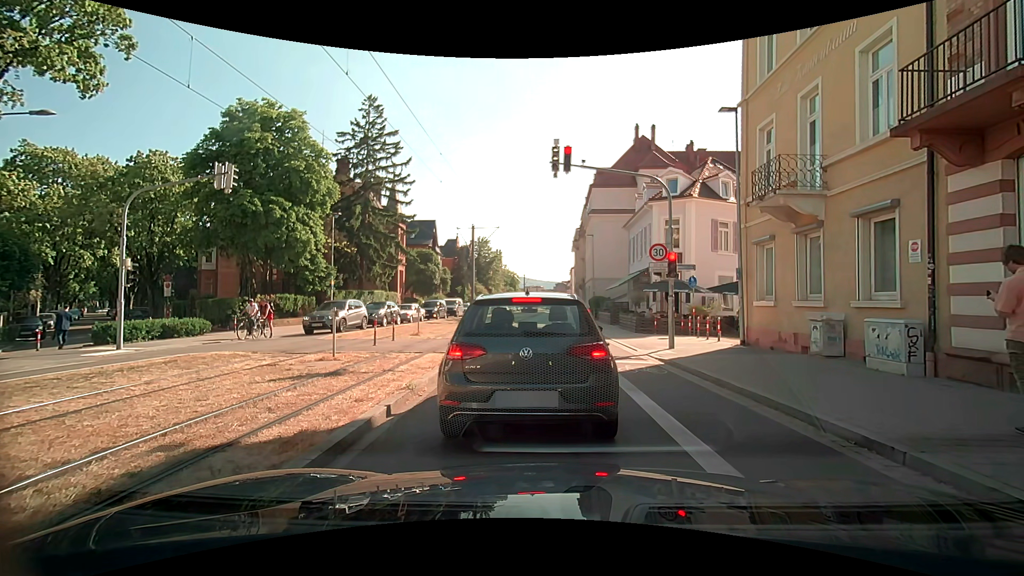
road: secondary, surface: asphalt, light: Day
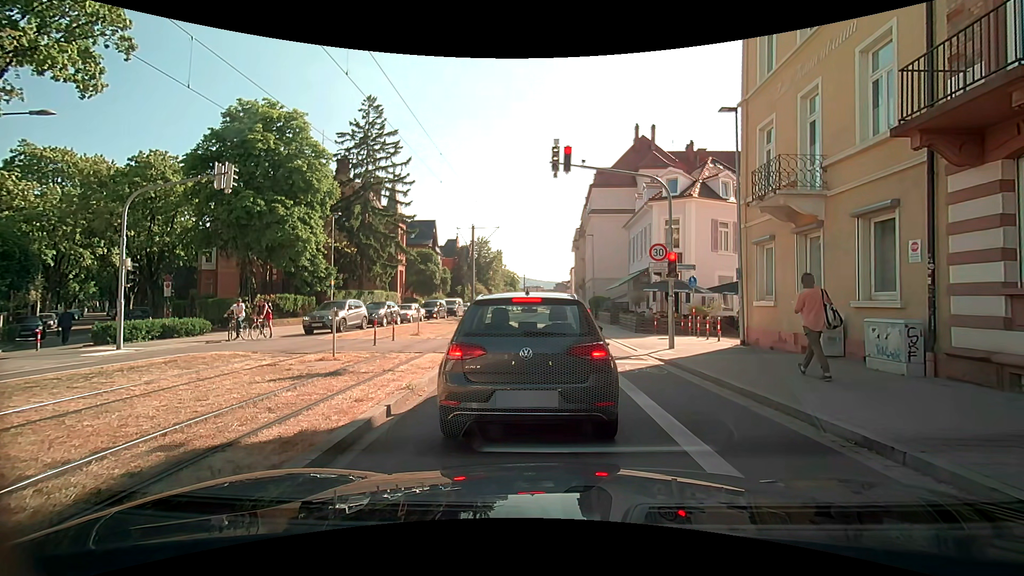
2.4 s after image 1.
(0.0, 0.0) m; 0°
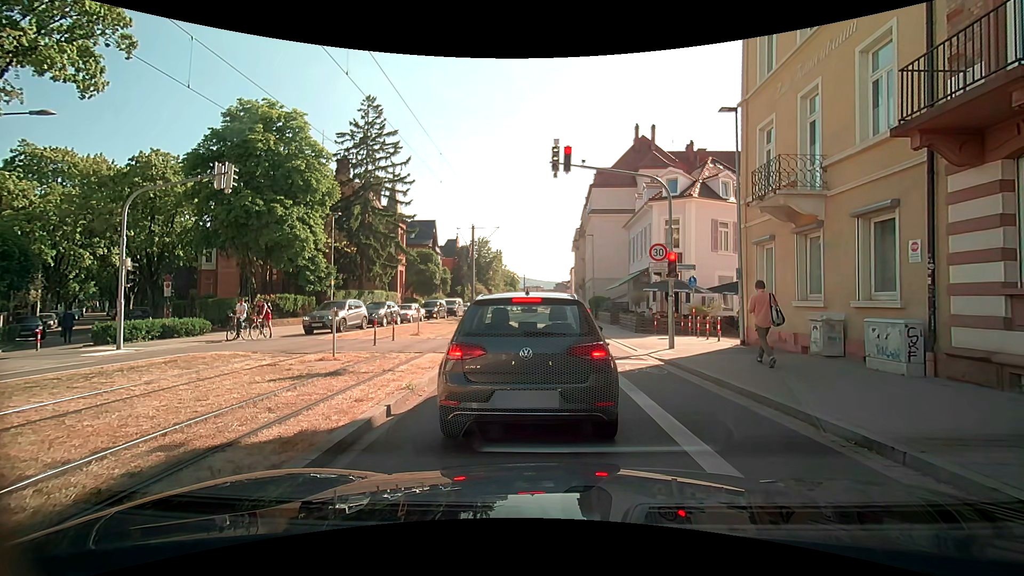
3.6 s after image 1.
(0.0, 0.0) m; 0°
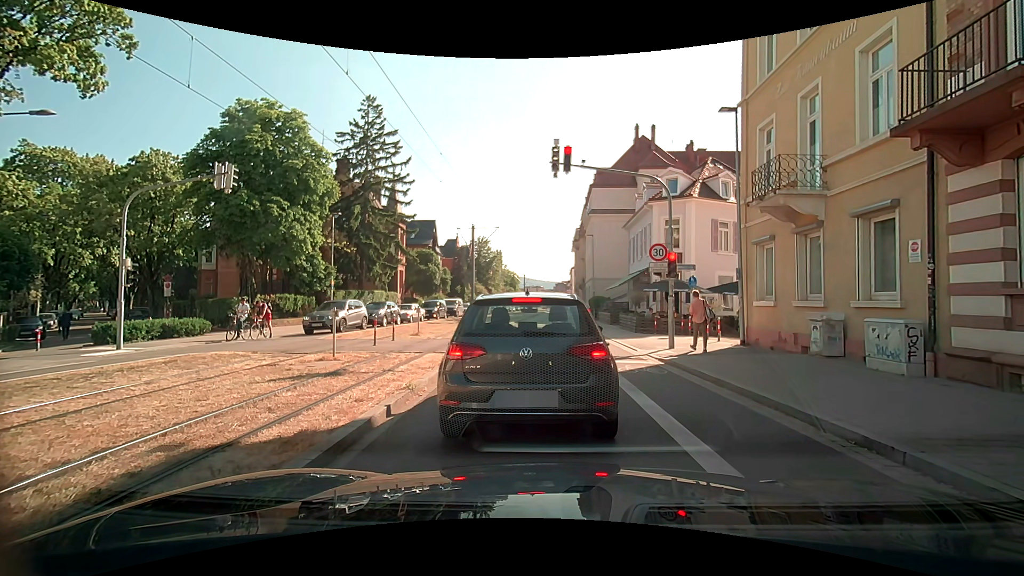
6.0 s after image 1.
(0.0, 0.0) m; 0°
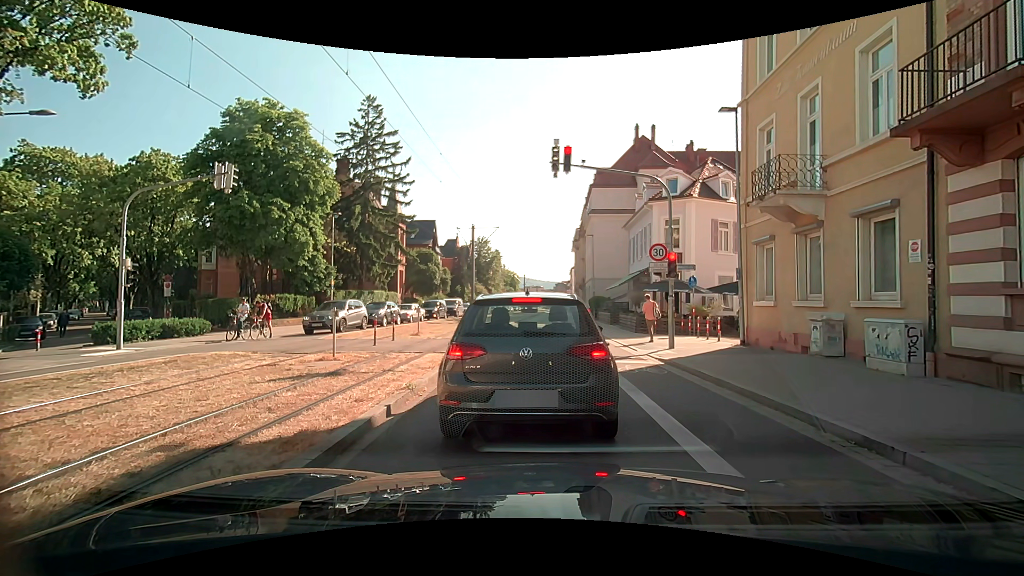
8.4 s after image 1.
(0.0, 0.0) m; 0°
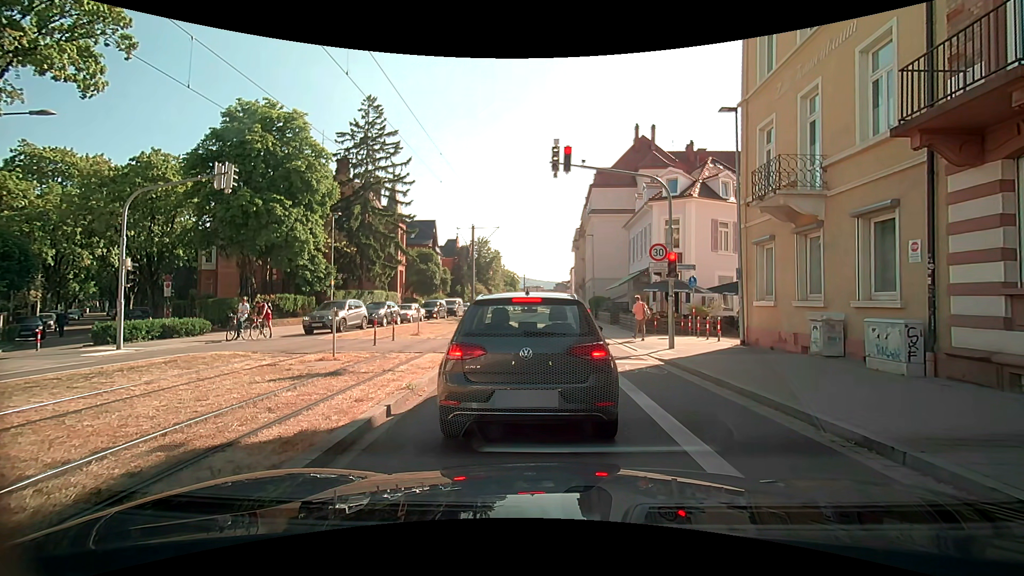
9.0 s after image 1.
(0.0, 0.0) m; 0°
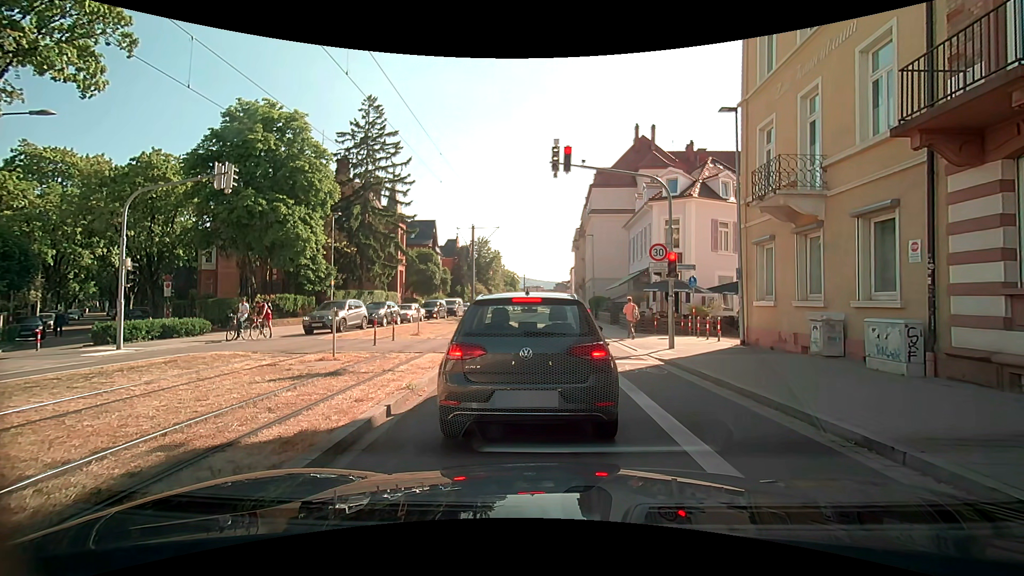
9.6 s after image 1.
(0.0, 0.0) m; 0°
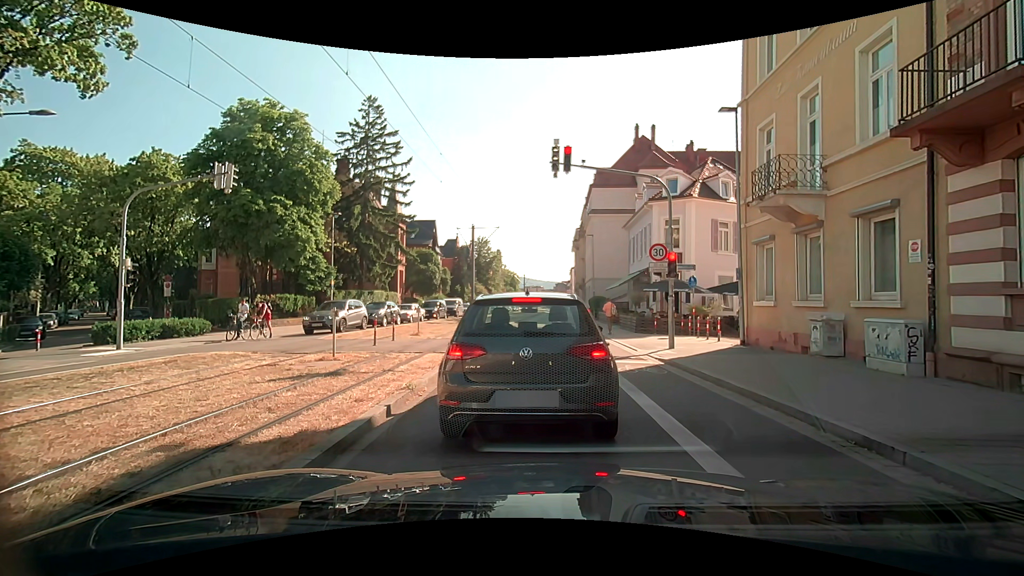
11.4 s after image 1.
(0.0, 0.0) m; 0°
(-1, +10) (-1, +20) (-2, +30) (-2, +40) (-3, +50) (-3, +60) (-3, +70) (-3, +80) (-3, +90) (-3, +100) m
